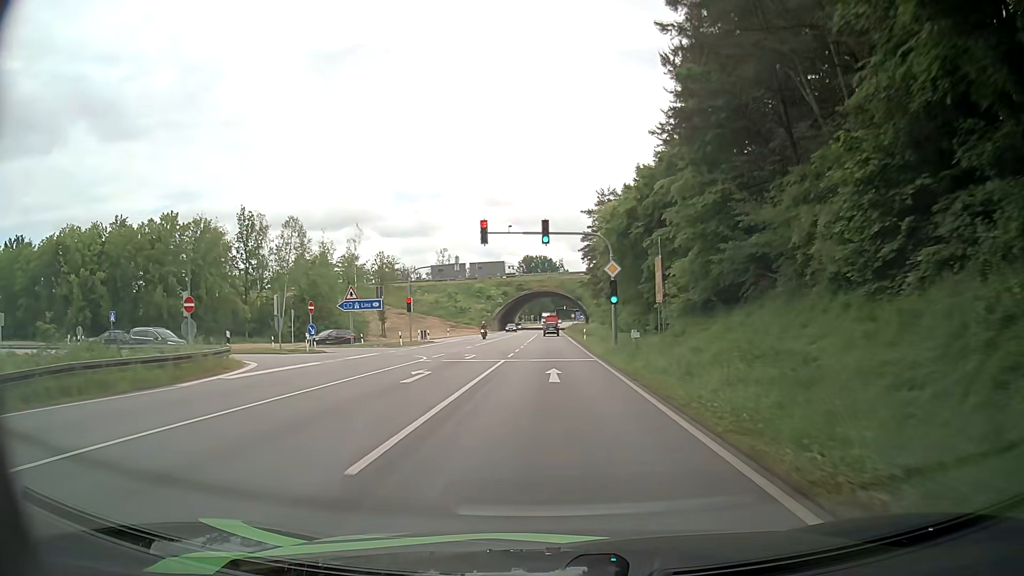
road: secondary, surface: asphalt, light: Day
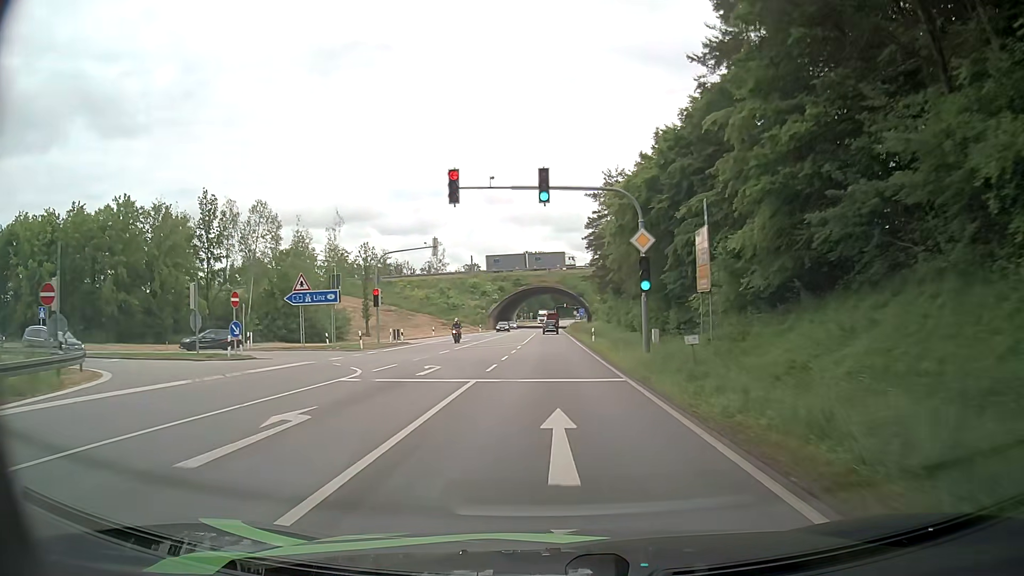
(0.0, +10.2) m; 0°
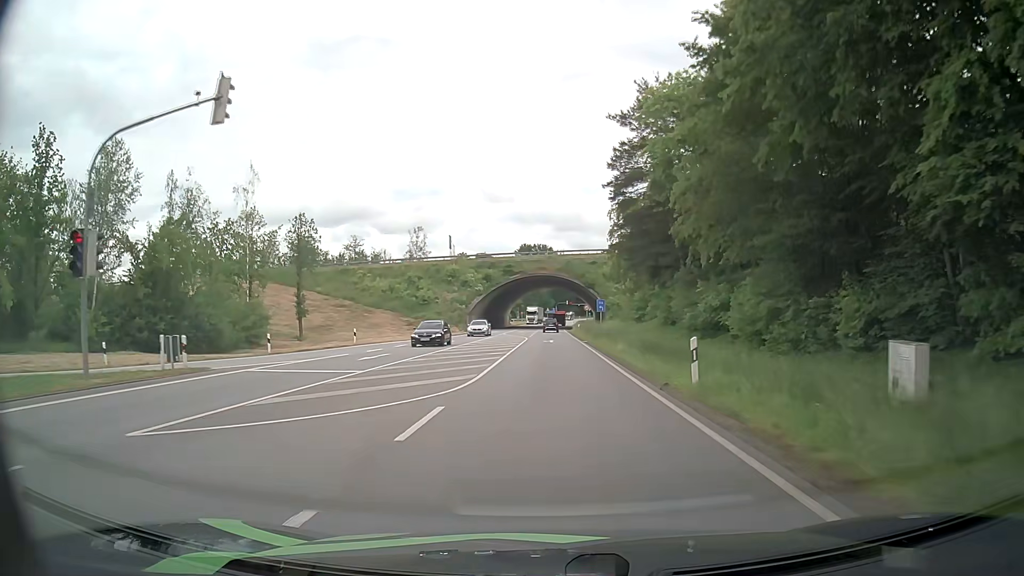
(+0.1, +29.3) m; 0°
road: primary
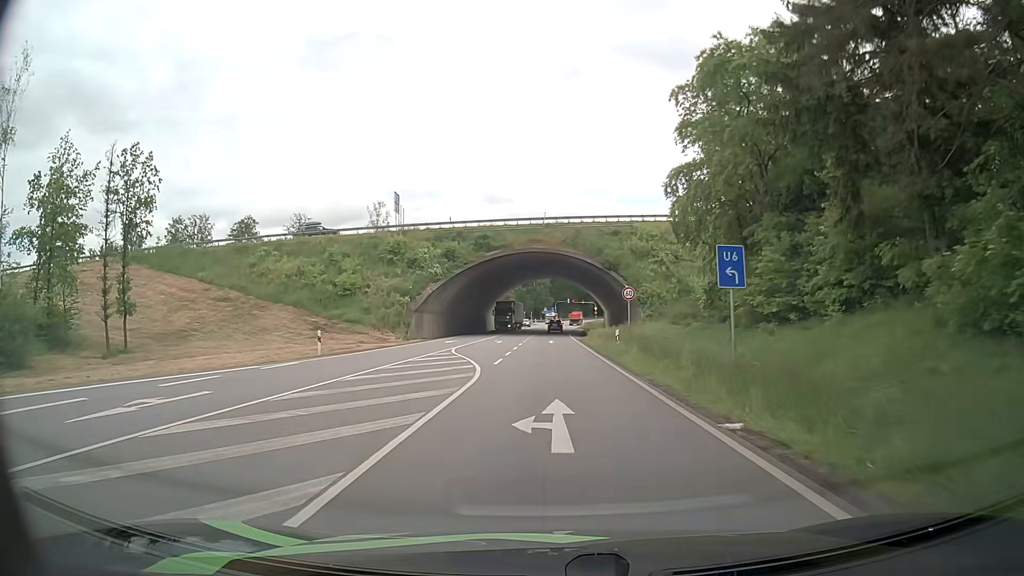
(0.0, +36.0) m; +1°
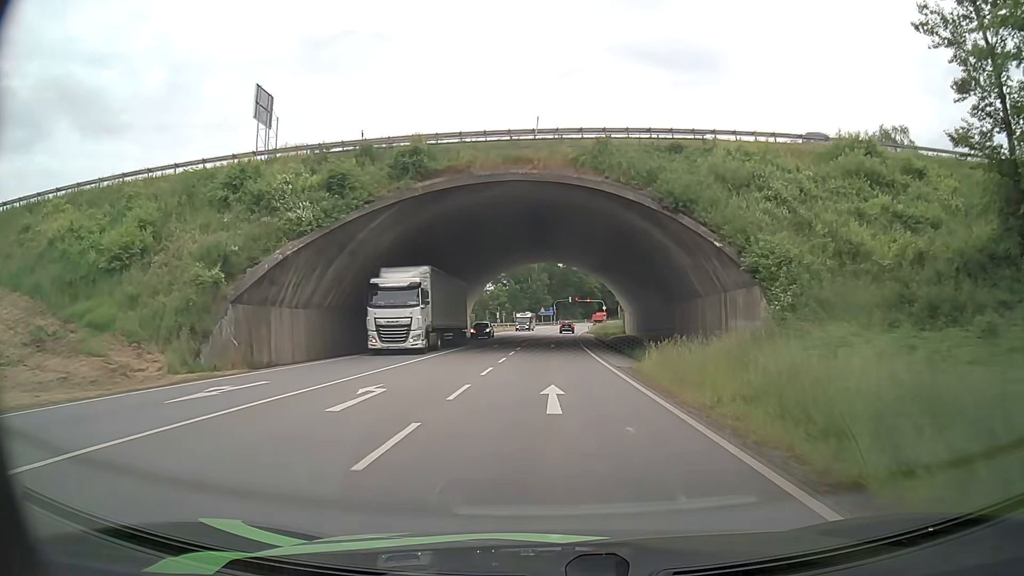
(-0.4, +33.6) m; -1°
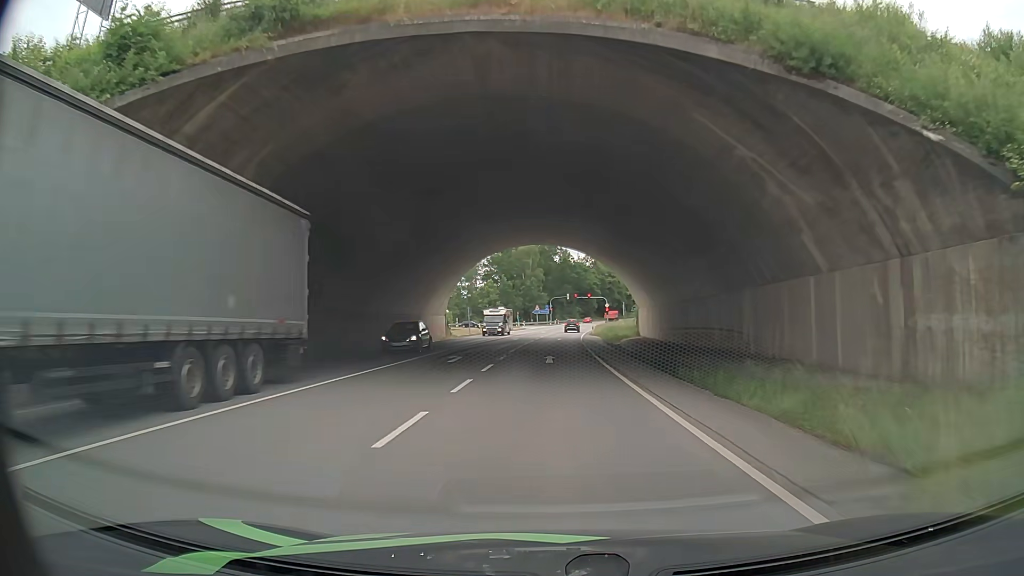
(+0.1, +16.9) m; 0°
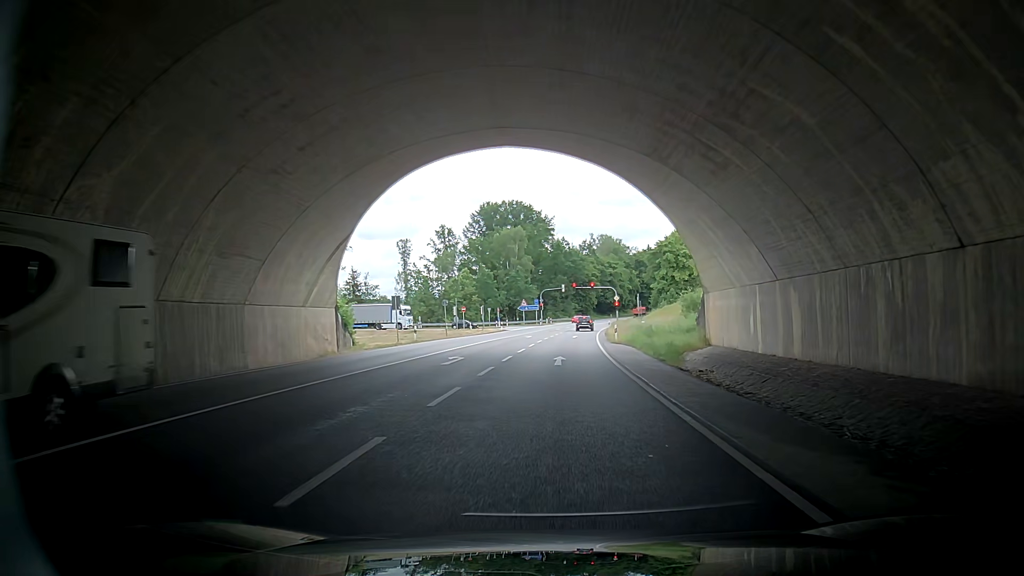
(-0.2, +32.3) m; -1°
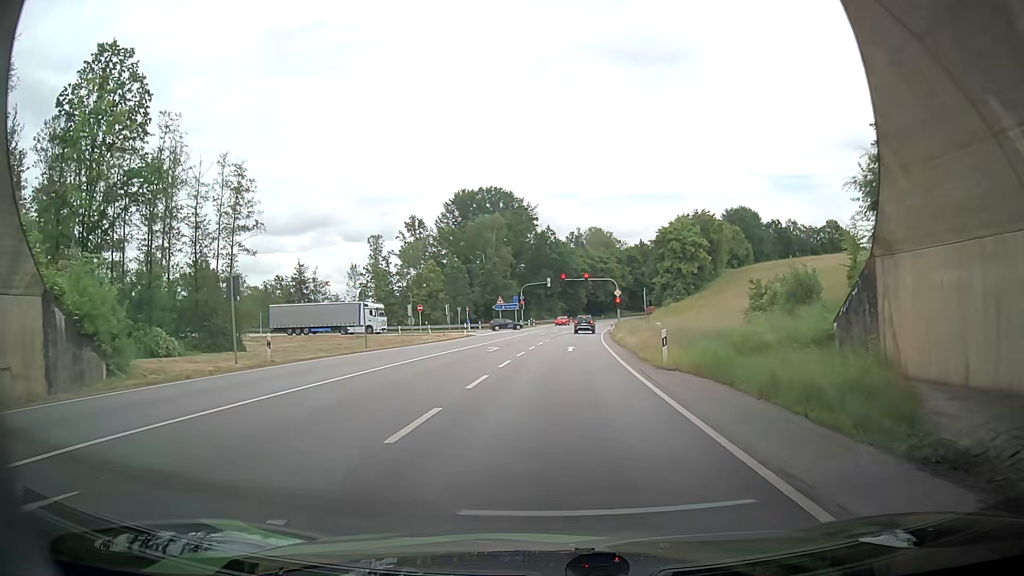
(-0.6, +21.1) m; 0°
(0, +10) (+1, +20) (+2, +30) (+3, +40) (+4, +50) (+6, +60) (+8, +70) (+9, +79) (+11, +89) (+13, +99) m
